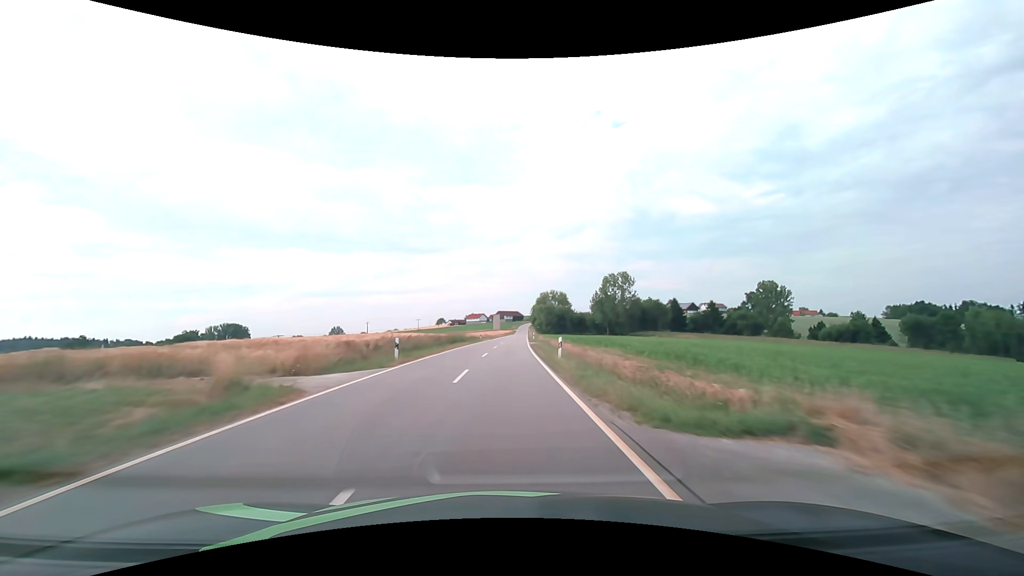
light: Day
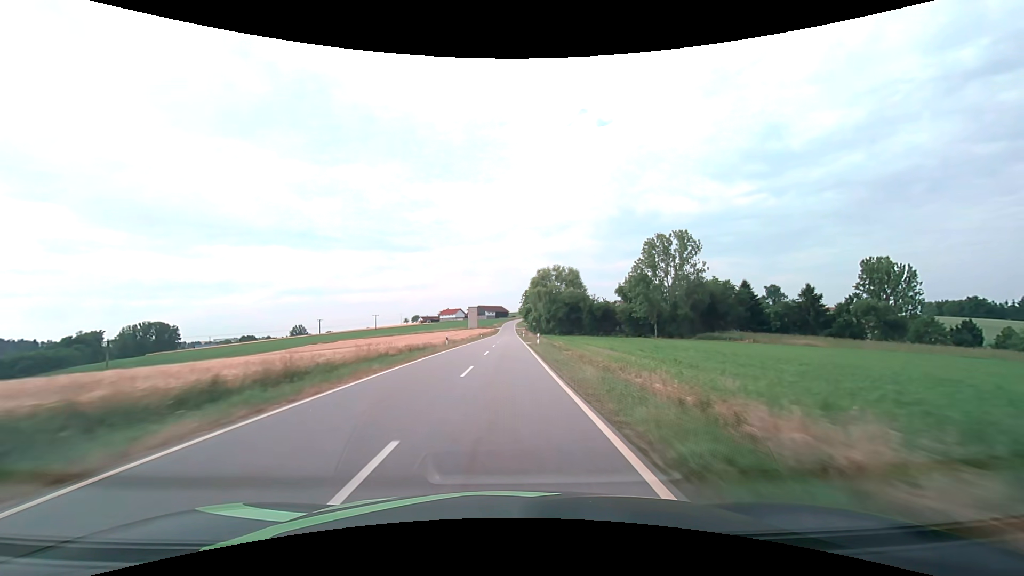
(+1.6, +71.2) m; +2°
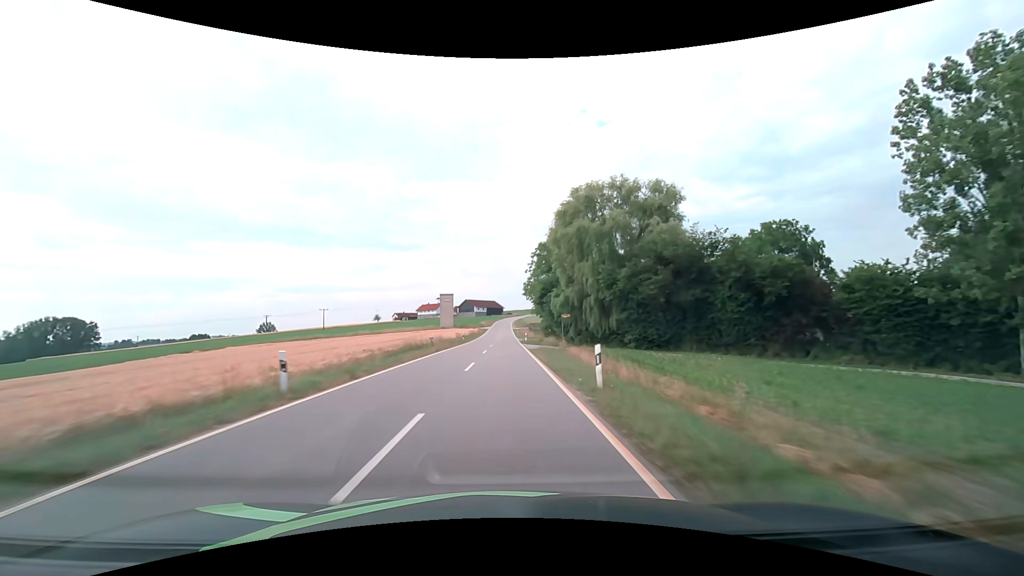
(+0.6, +71.1) m; +1°
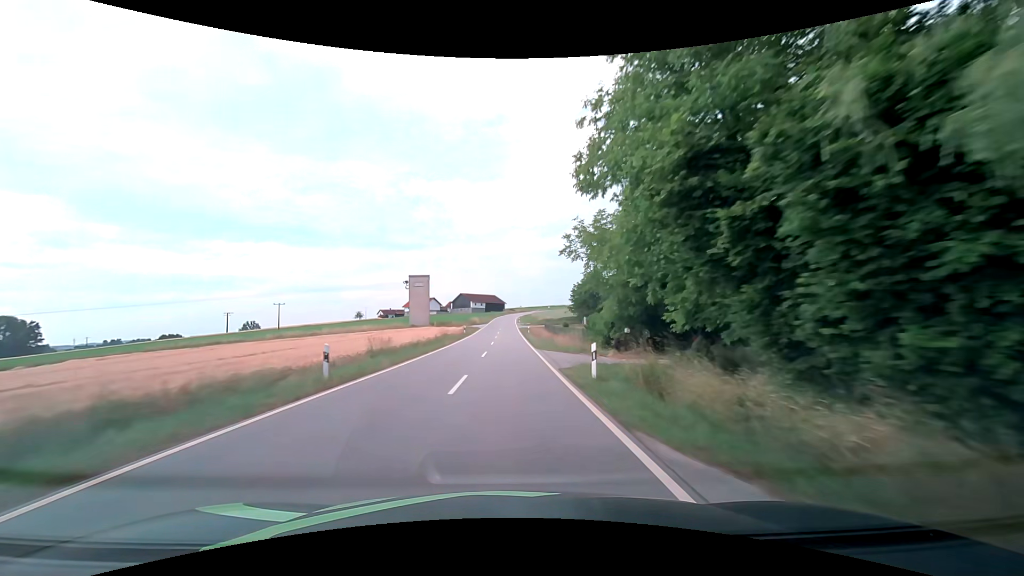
(-0.2, +42.6) m; -1°
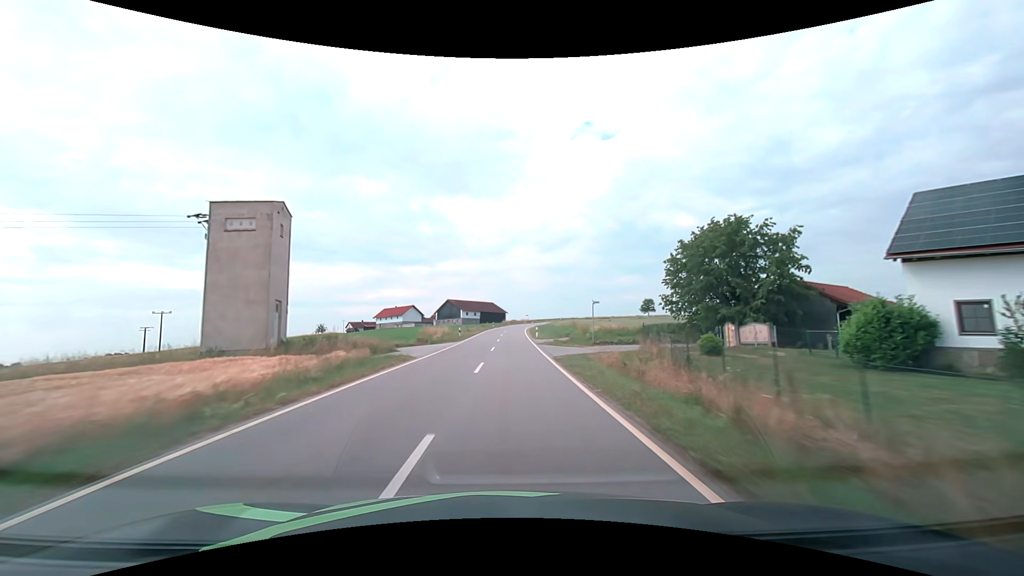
(+0.2, +56.6) m; 0°
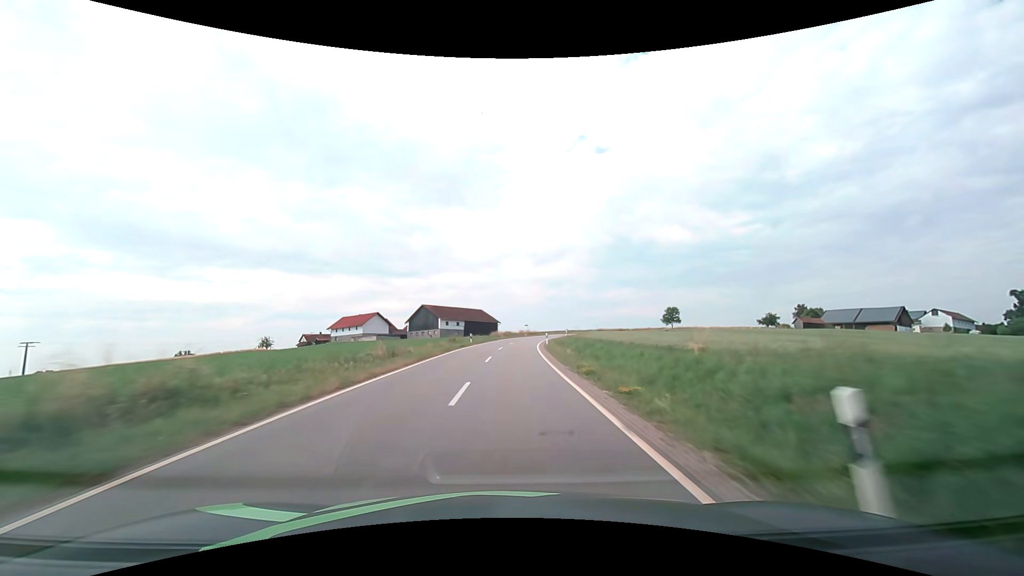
(+0.2, +42.0) m; +1°
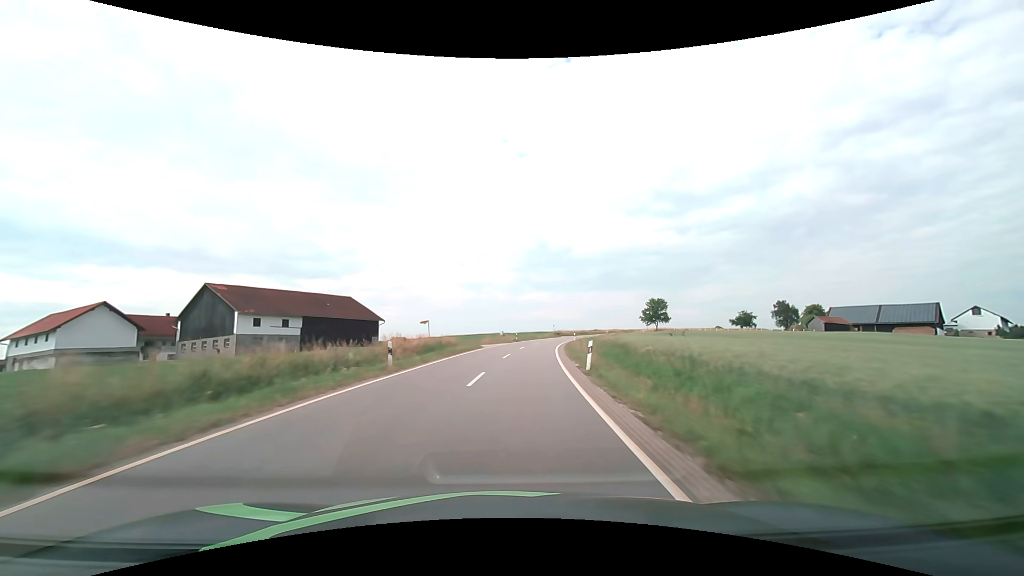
(+4.5, +69.7) m; +9°
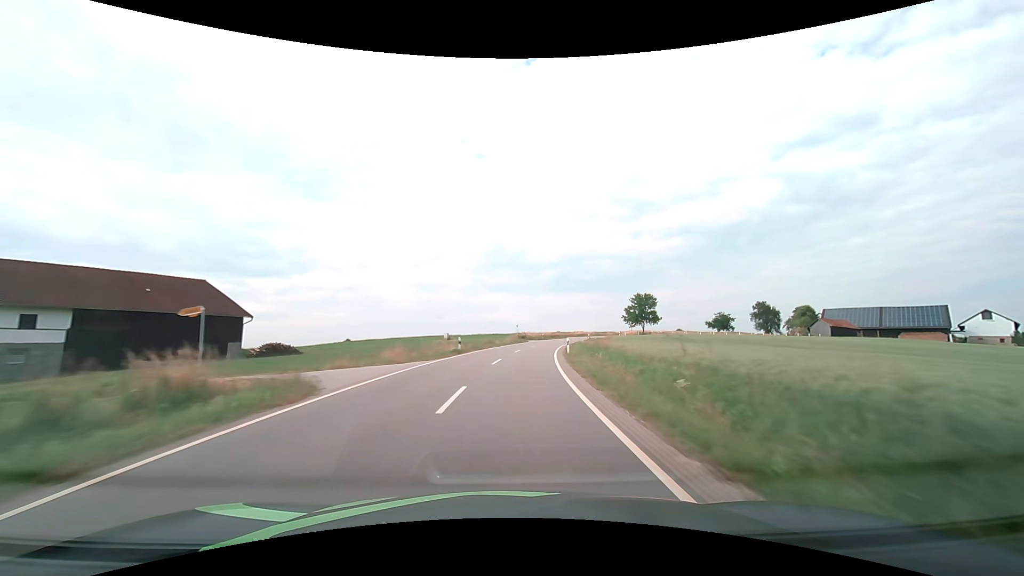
(+1.3, +28.1) m; +5°
(0, +10) (+1, +20) (+1, +30) (+2, +40) (+4, +50) (+6, +60) (+8, +69) (+10, +79) (+13, +89) (+16, +98) m
